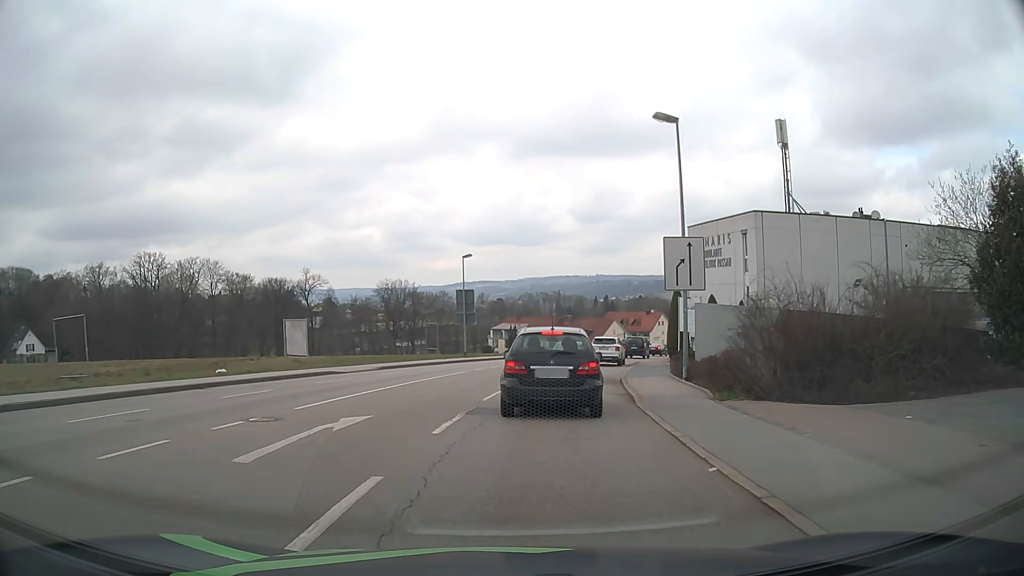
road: tertiary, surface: asphalt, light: Day
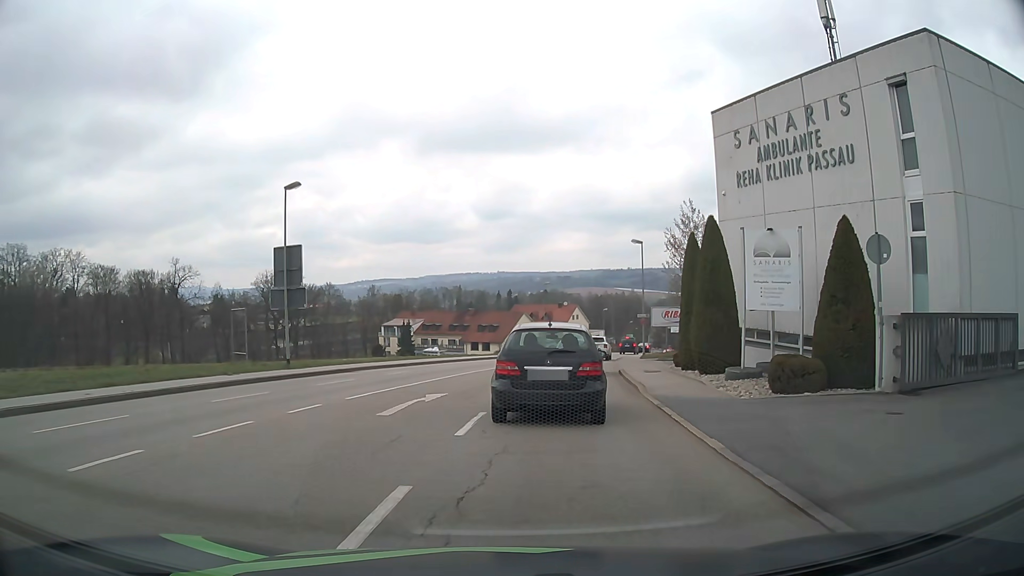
(+1.7, +24.5) m; +8°
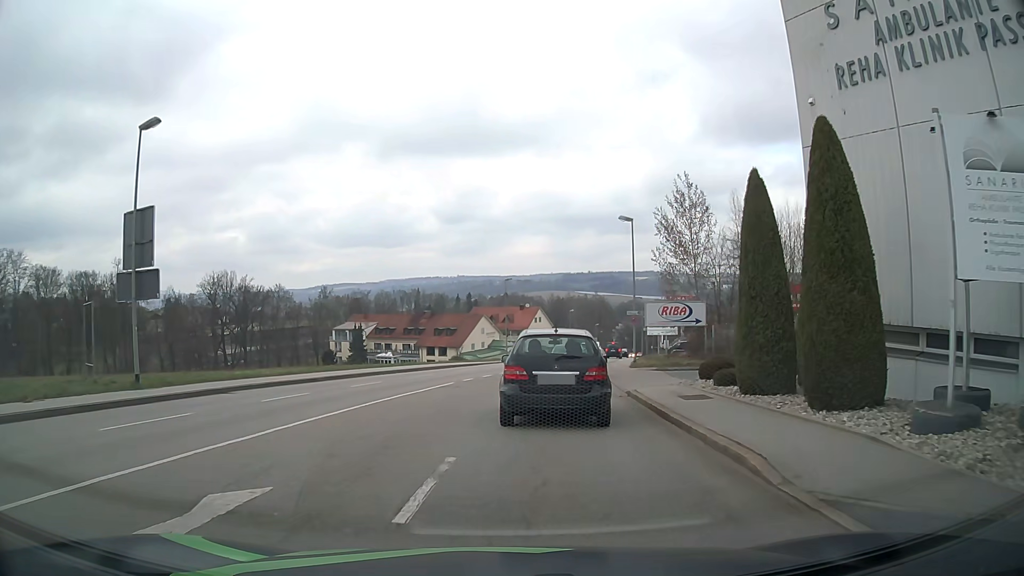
(+0.3, +10.2) m; +3°
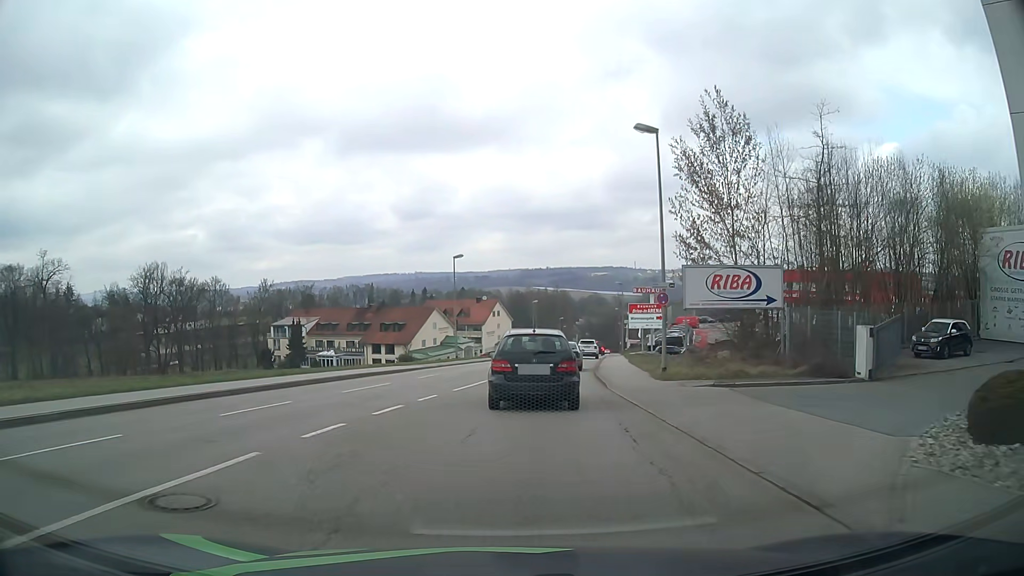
(+0.6, +15.4) m; +4°
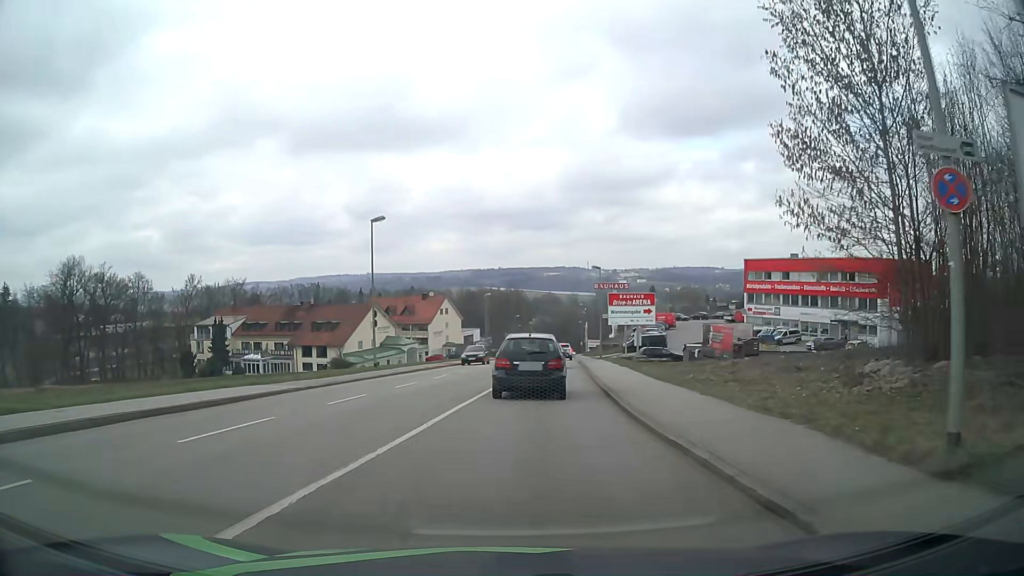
(+0.5, +16.4) m; +4°
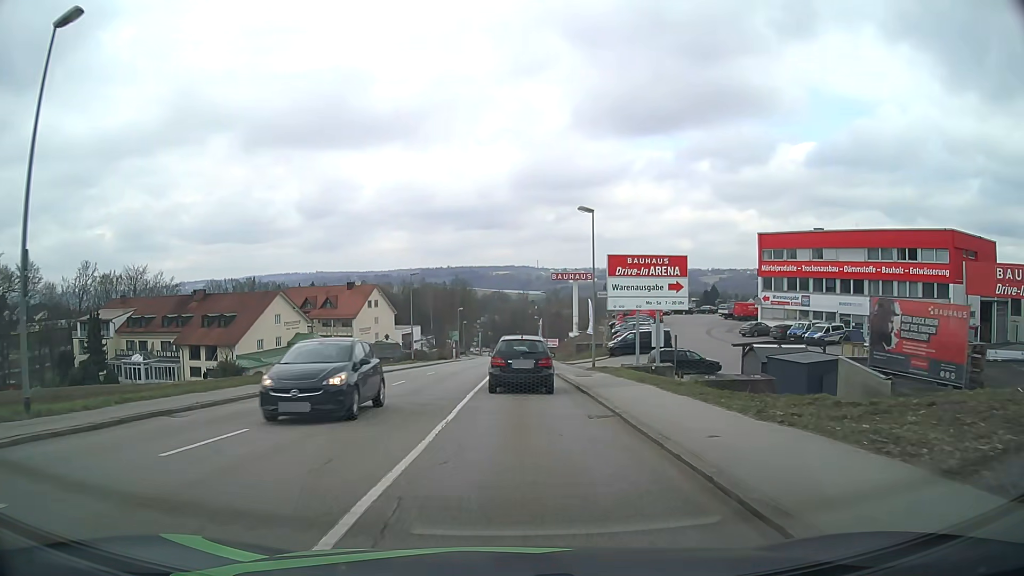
(+1.2, +25.1) m; +4°
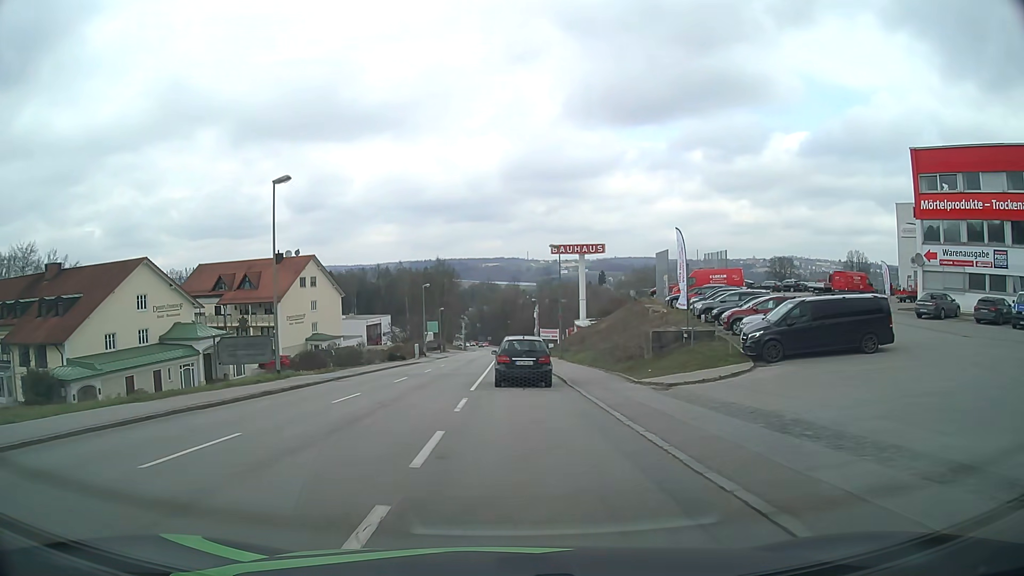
(+0.5, +34.4) m; +1°
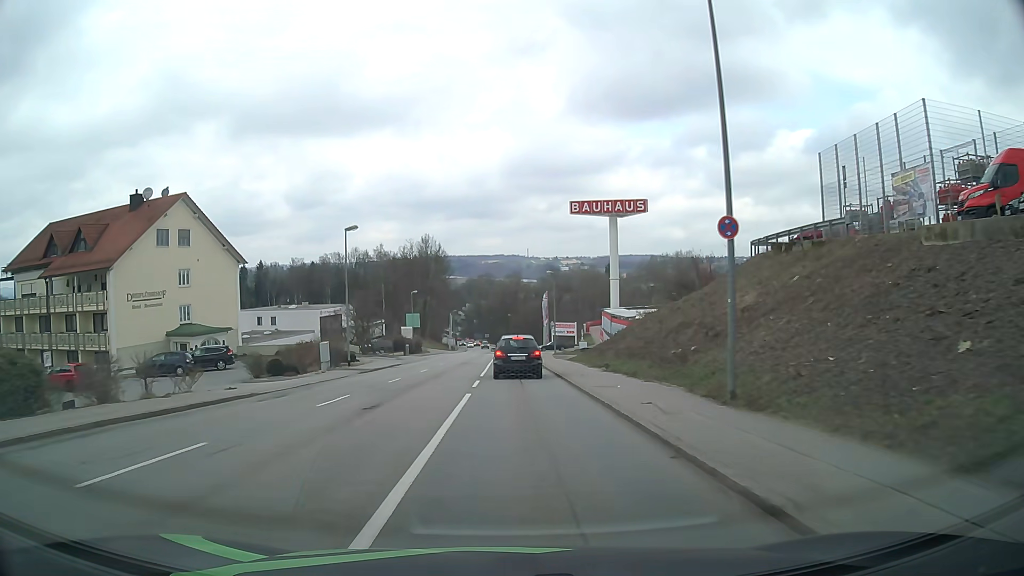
(0.0, +37.4) m; 0°
(0, +10) (0, +20) (0, +30) (0, +40) (0, +50) (0, +60) (0, +70) (0, +80) (0, +90) (0, +100) m
